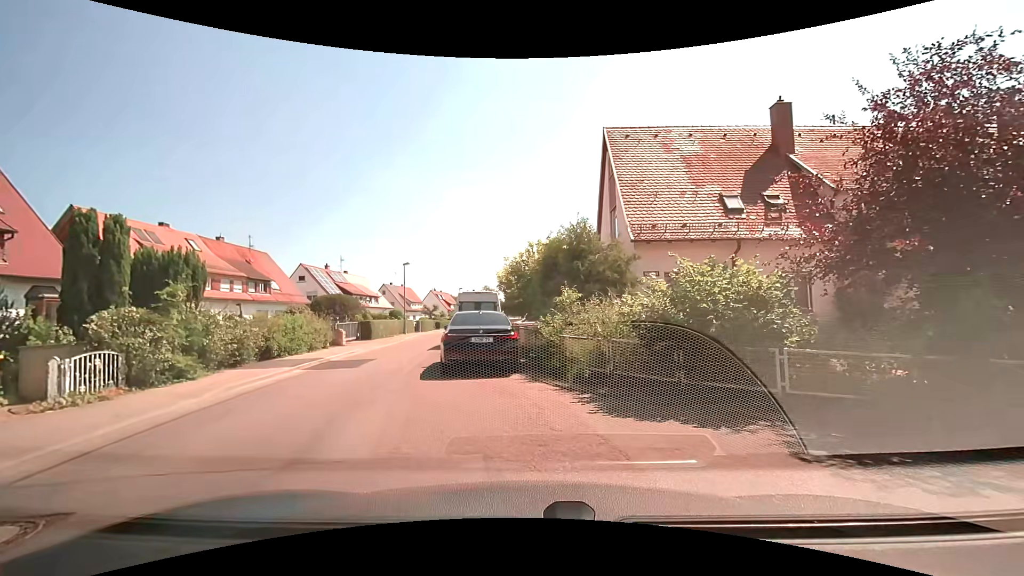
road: residential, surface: asphalt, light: Day
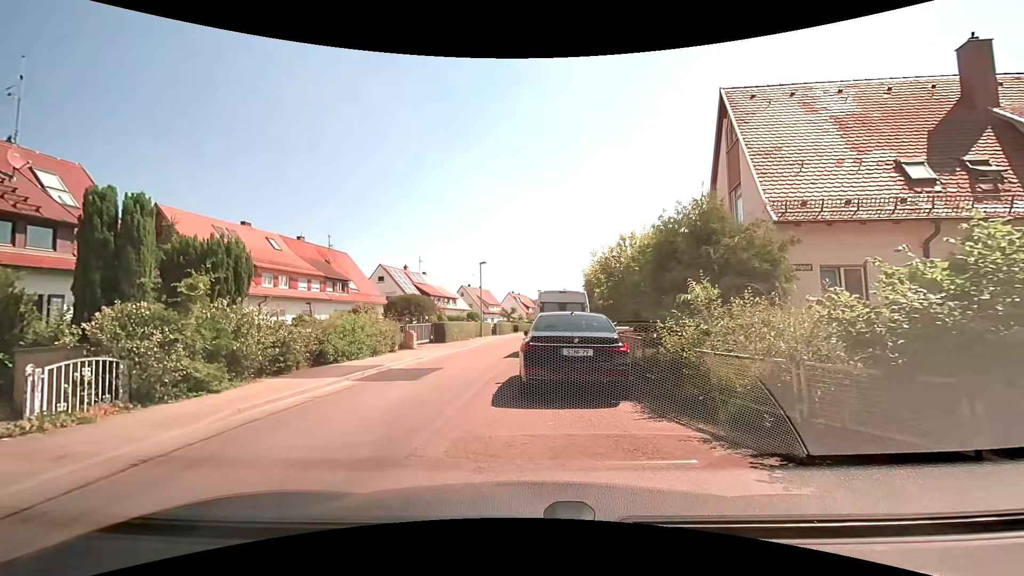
(-0.3, +3.2) m; -9°
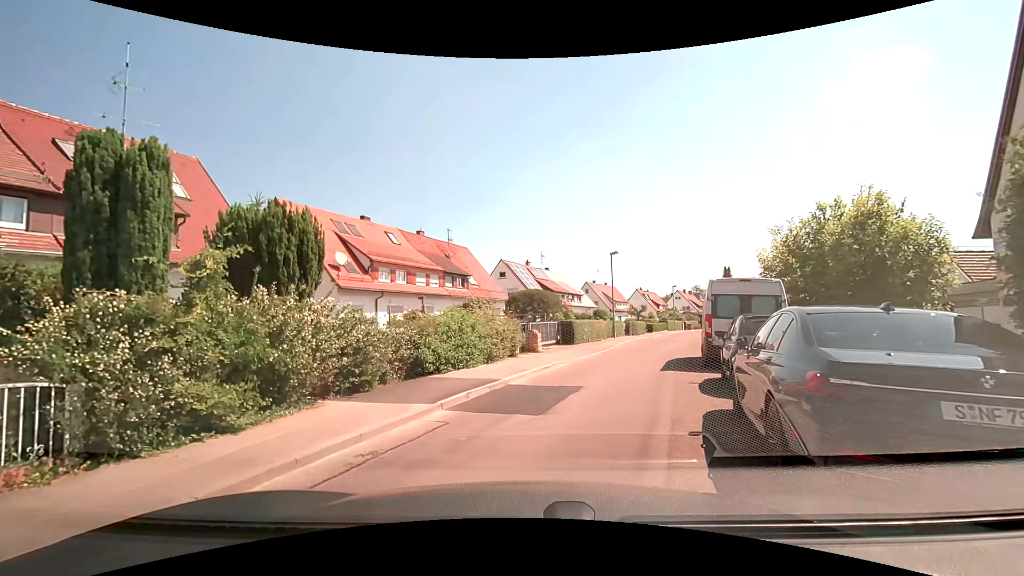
(-0.5, +4.5) m; -14°
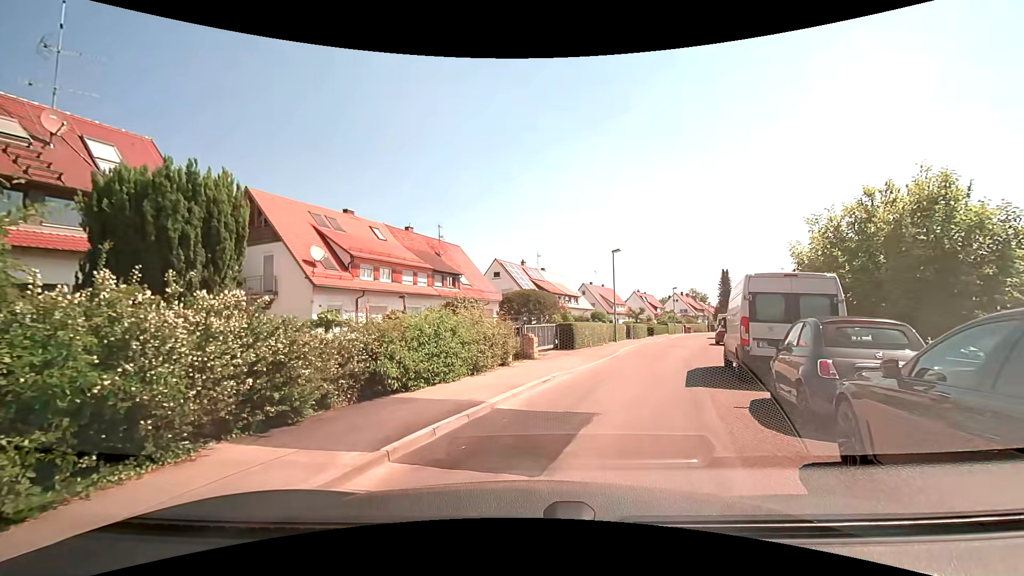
(0.0, +2.6) m; 0°
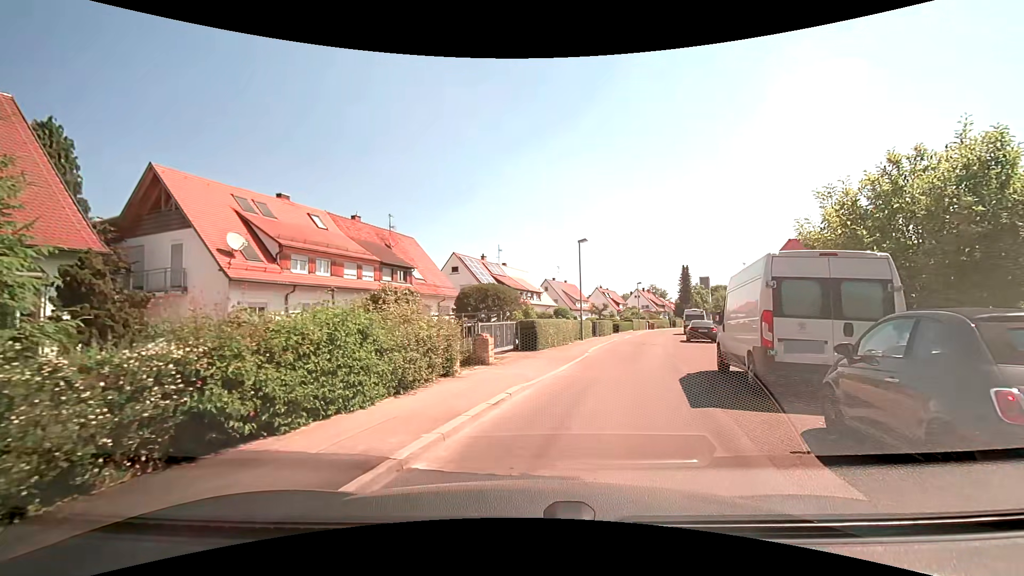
(+0.1, +3.3) m; +5°
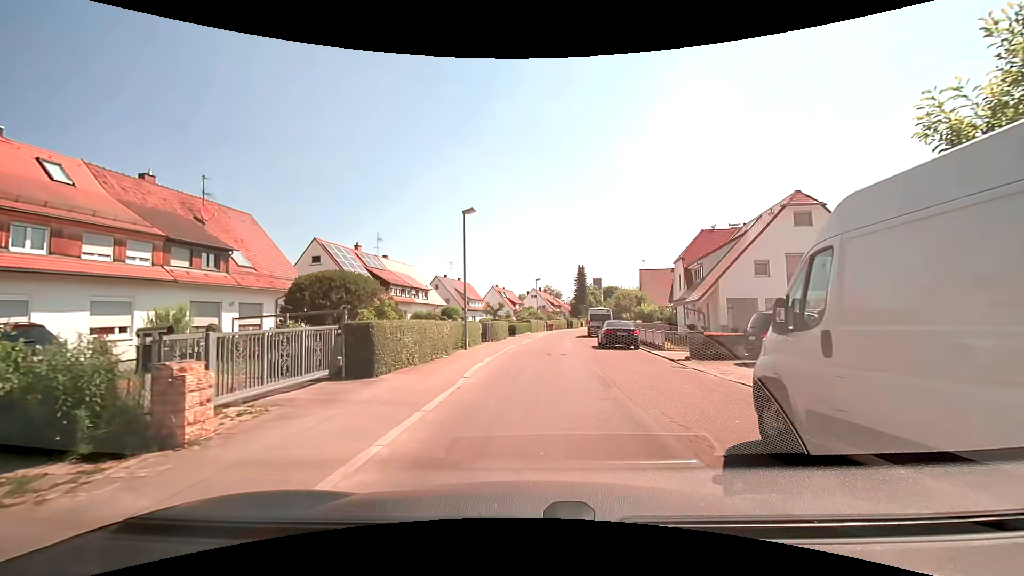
(+1.0, +8.8) m; +11°
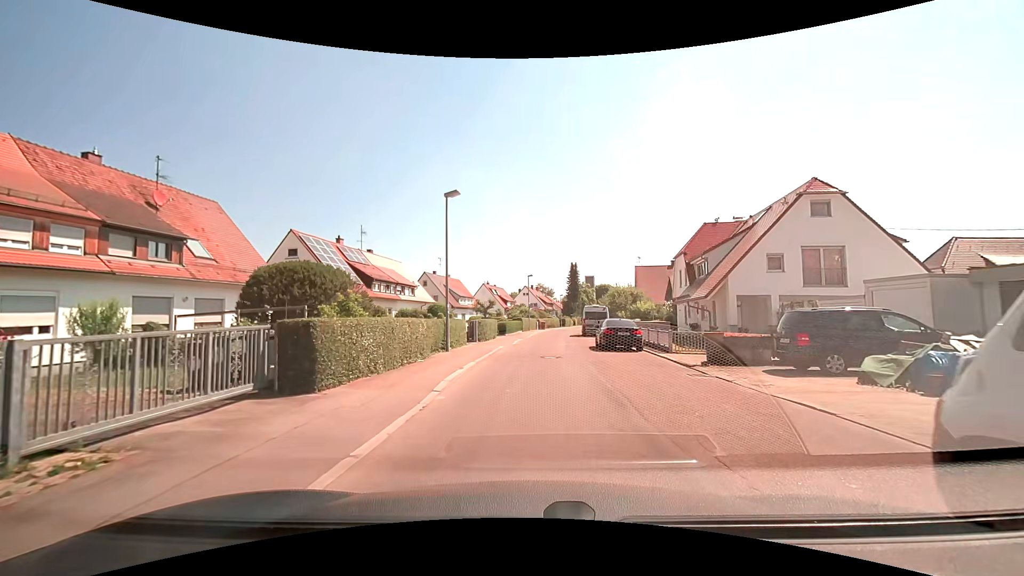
(0.0, +2.7) m; +1°
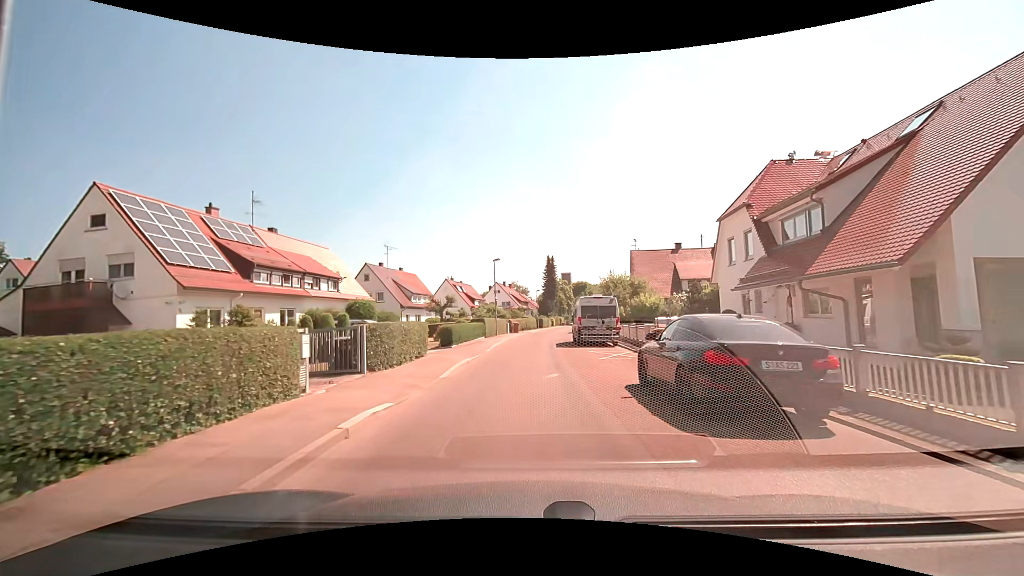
(+0.7, +15.4) m; +3°
